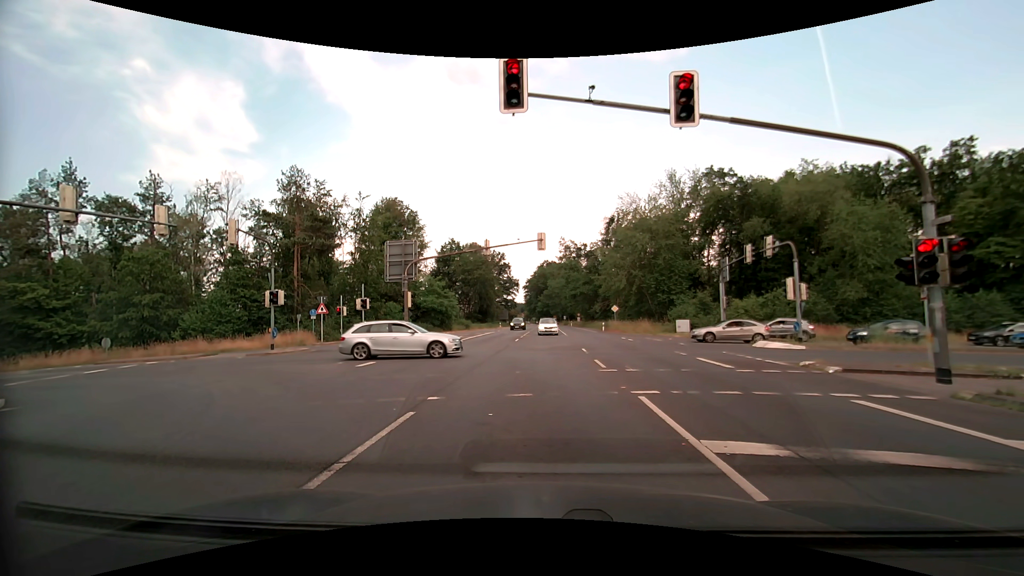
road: primary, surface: asphalt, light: Day
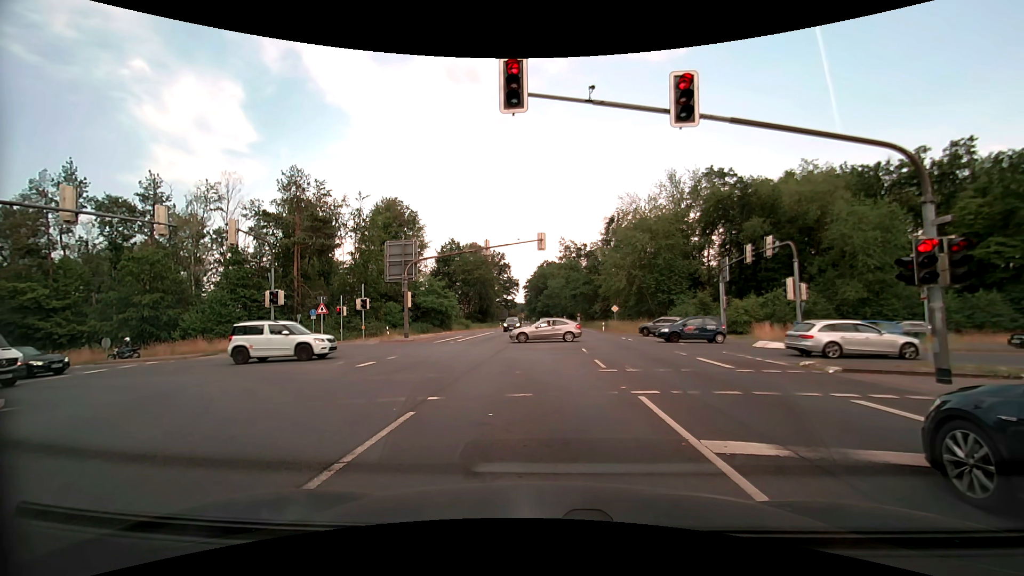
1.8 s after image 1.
(0.0, 0.0) m; 0°
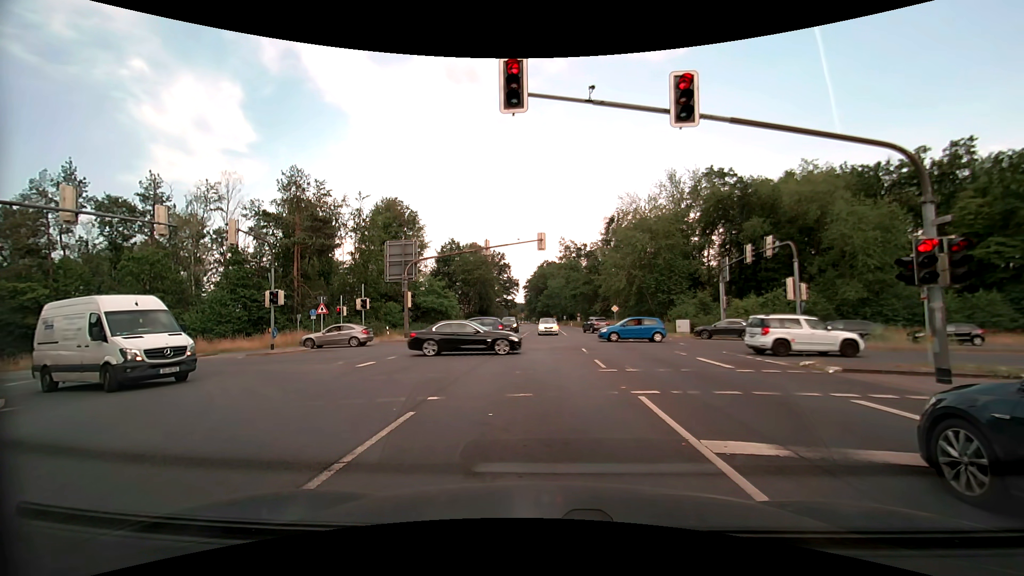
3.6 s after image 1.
(0.0, 0.0) m; 0°
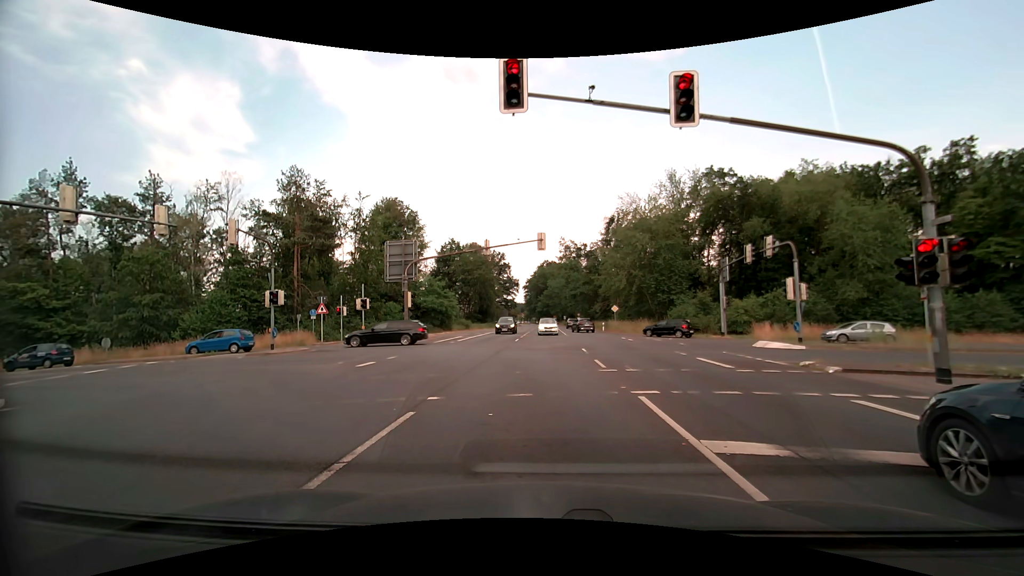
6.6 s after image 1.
(0.0, 0.0) m; 0°
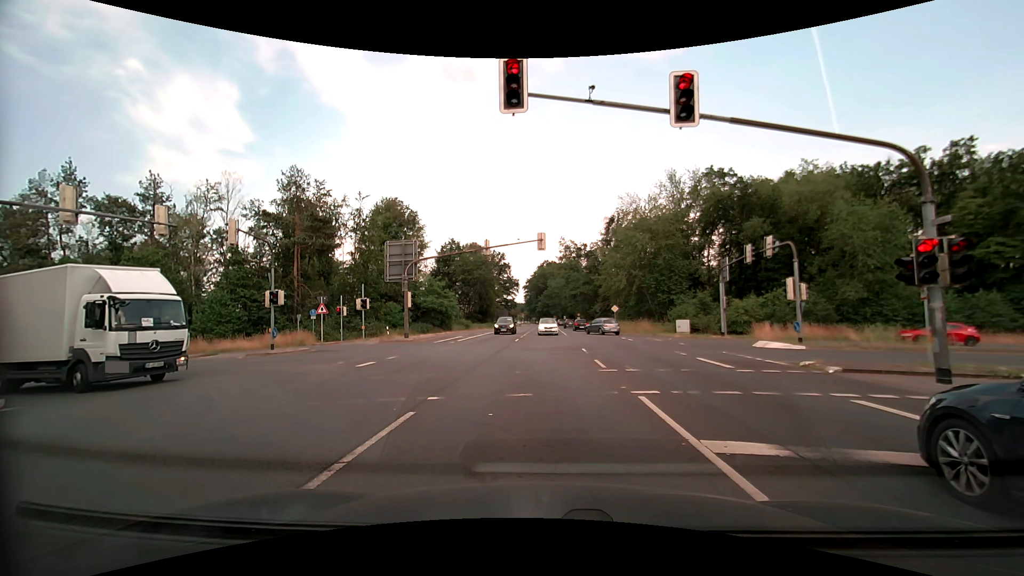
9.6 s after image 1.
(0.0, 0.0) m; 0°
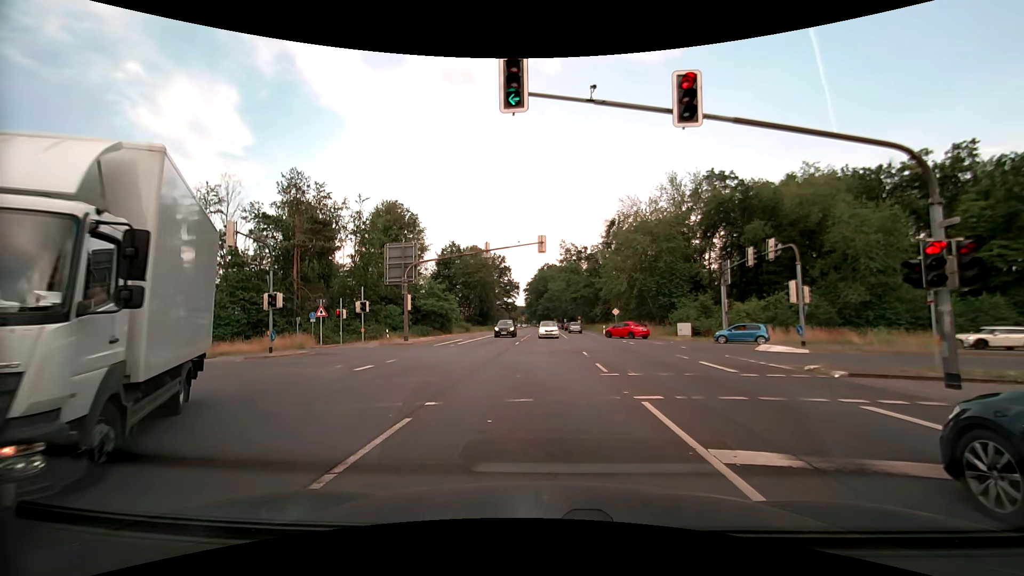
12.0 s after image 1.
(0.0, +0.2) m; 0°
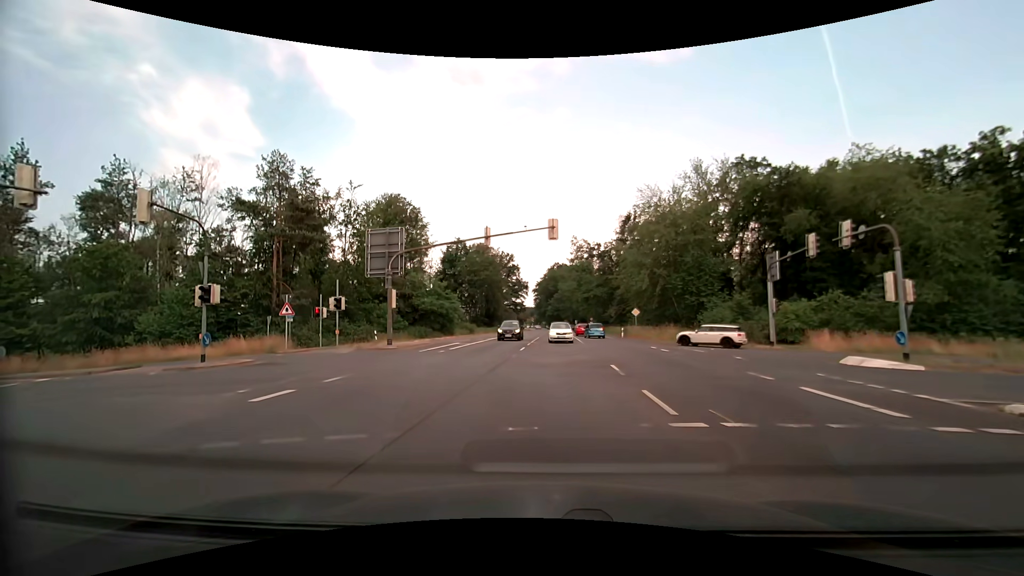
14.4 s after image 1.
(-0.1, +6.7) m; -2°
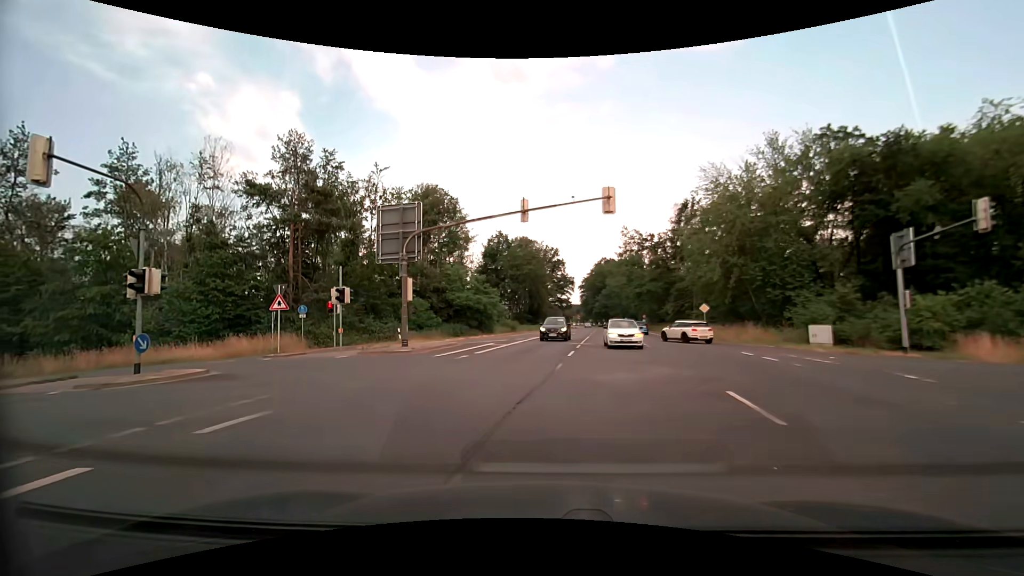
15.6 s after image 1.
(-0.2, +6.7) m; -5°
(-2, +10) (-8, +18) (-17, +22) (-27, +23) (-37, +23) (-47, +23) (-57, +23) (-67, +24) (-77, +24) (-86, +25) m
